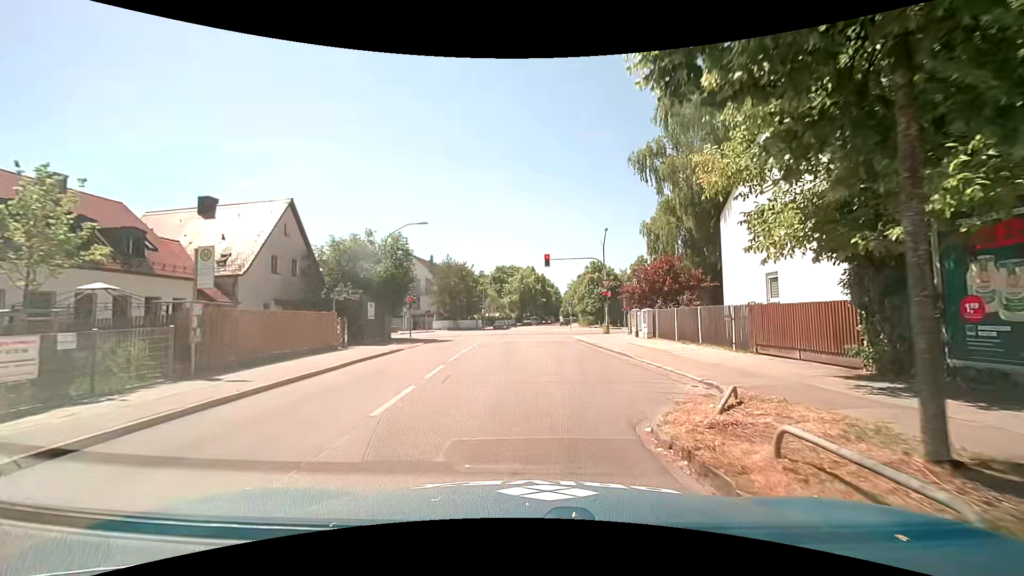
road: tertiary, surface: asphalt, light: Day
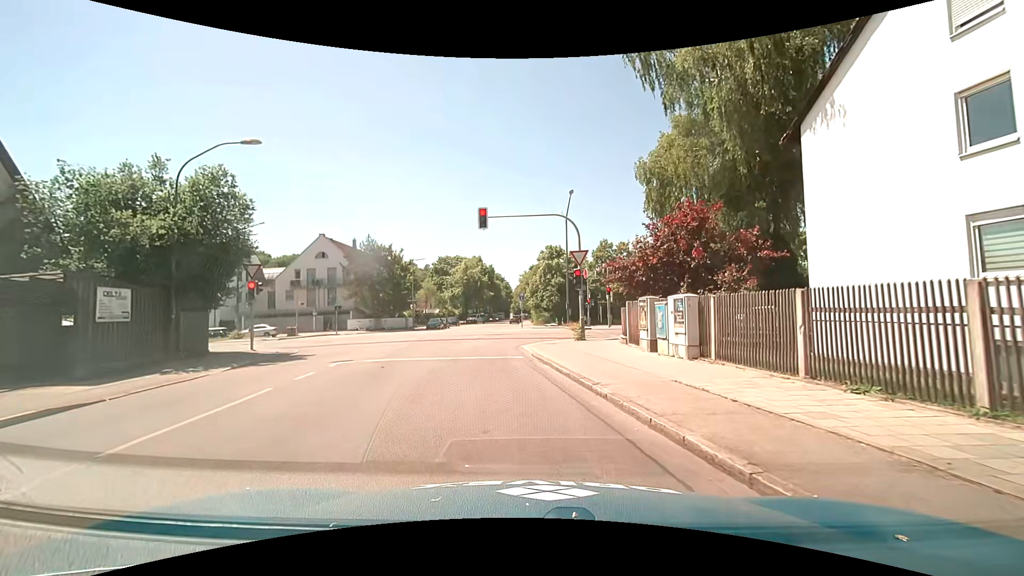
(+1.0, +14.8) m; +5°
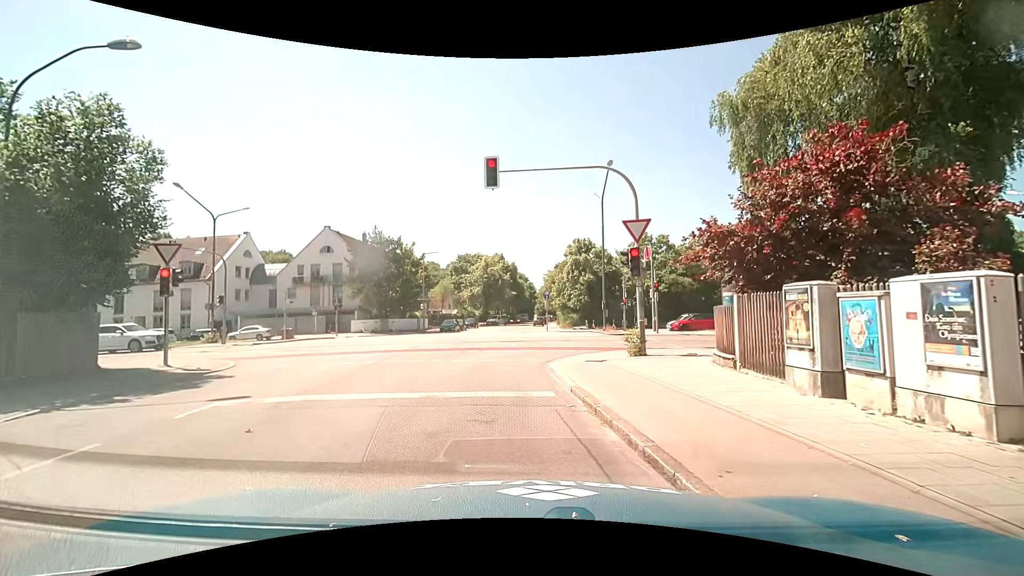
(-0.1, +7.1) m; -2°
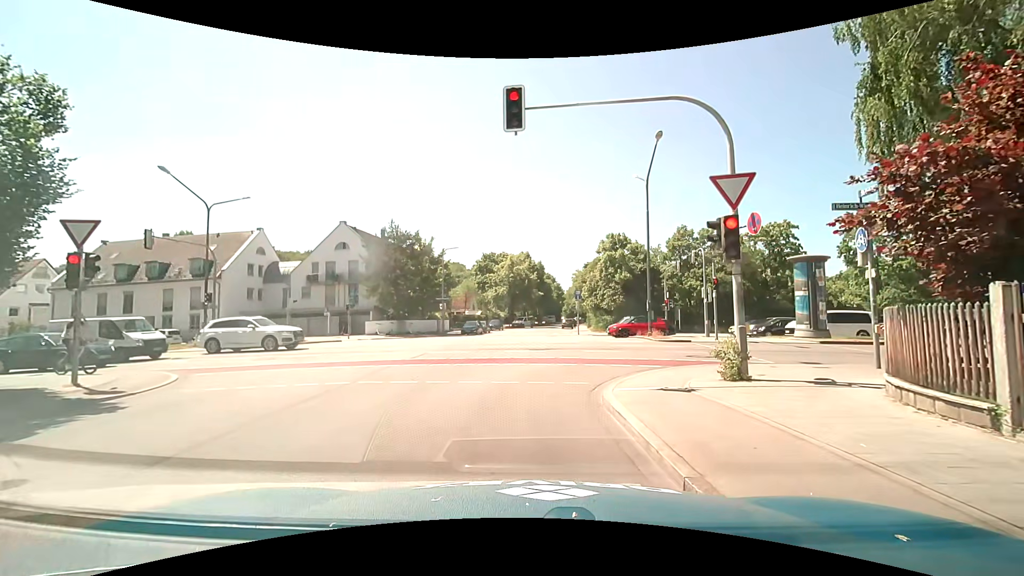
(-0.2, +4.6) m; -3°
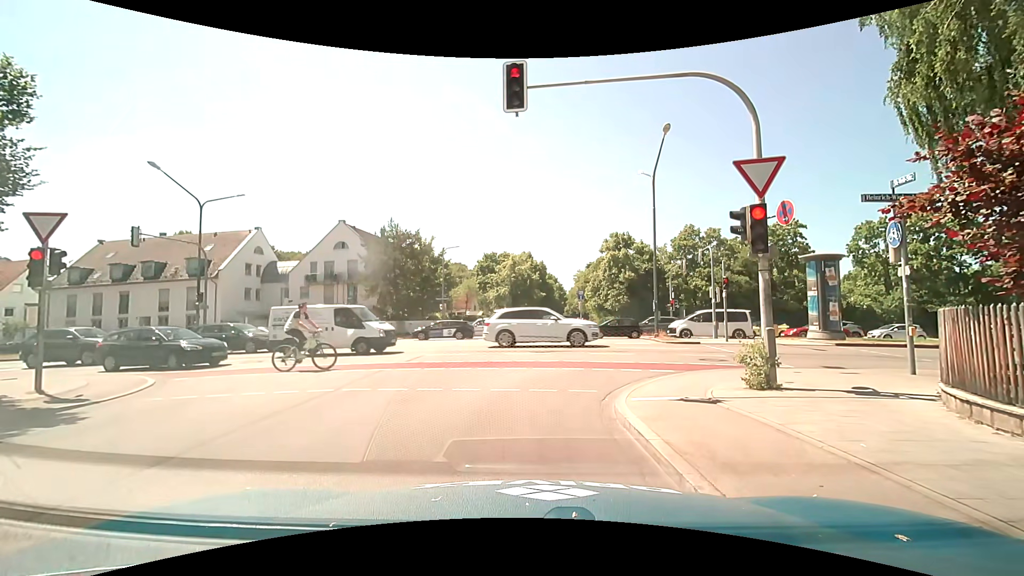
(0.0, +1.0) m; -1°
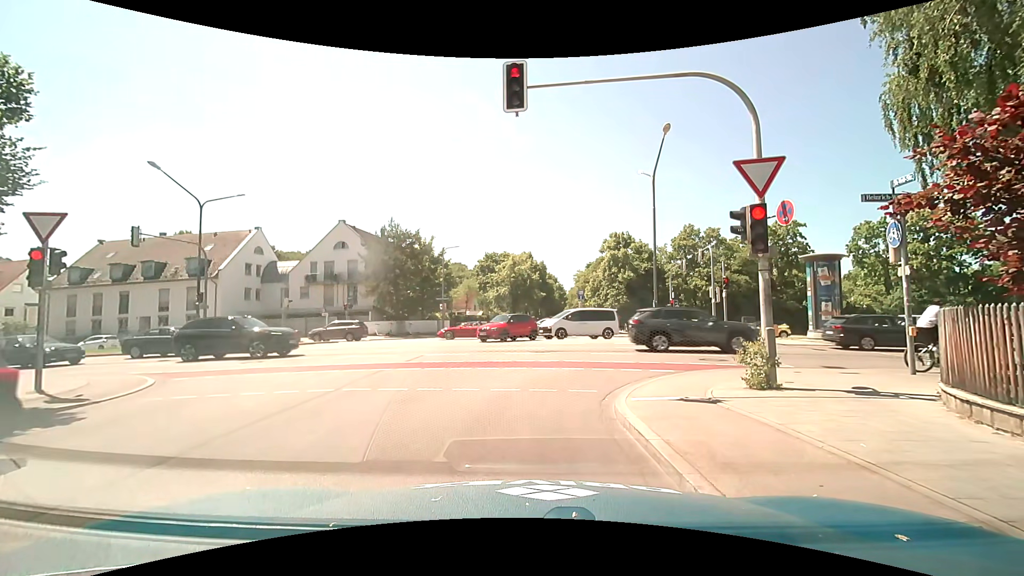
(0.0, +0.1) m; 0°
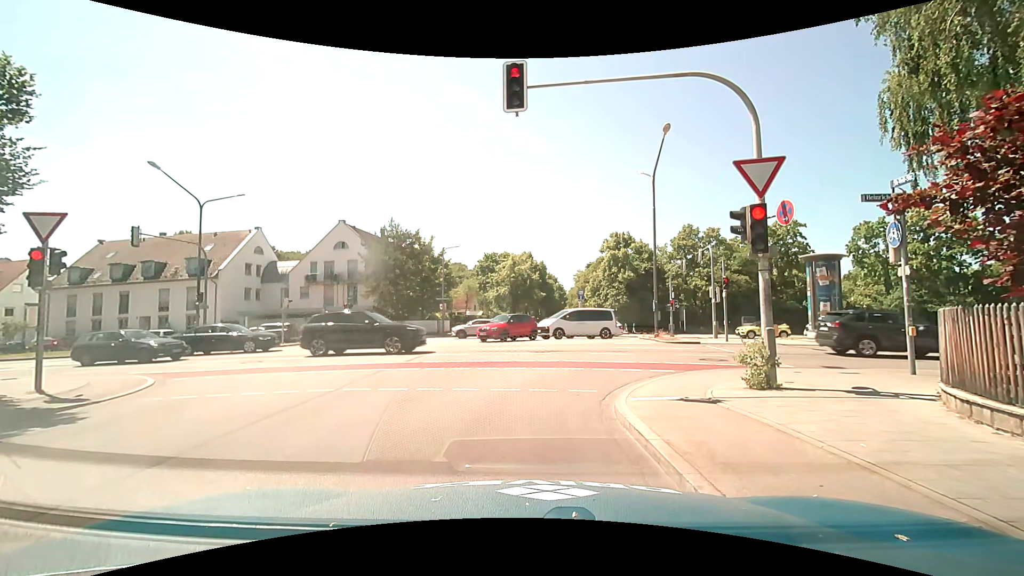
(0.0, 0.0) m; 0°
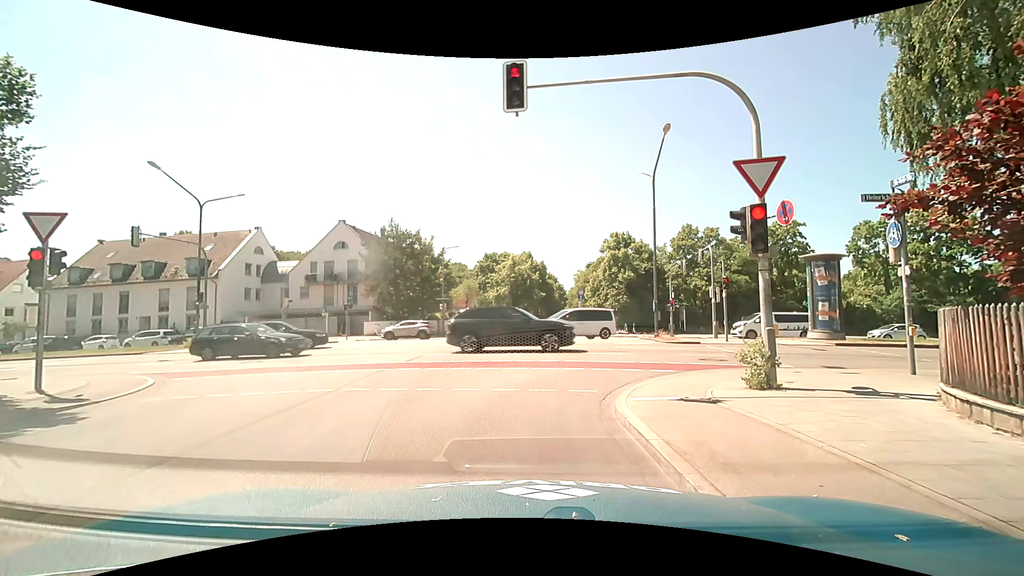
(0.0, 0.0) m; 0°
(0, +10) (-1, +20) (-1, +30) (0, +40) (0, +50) (+1, +60) (+8, +66) (+18, +65) (+28, +64) (+38, +64) m
